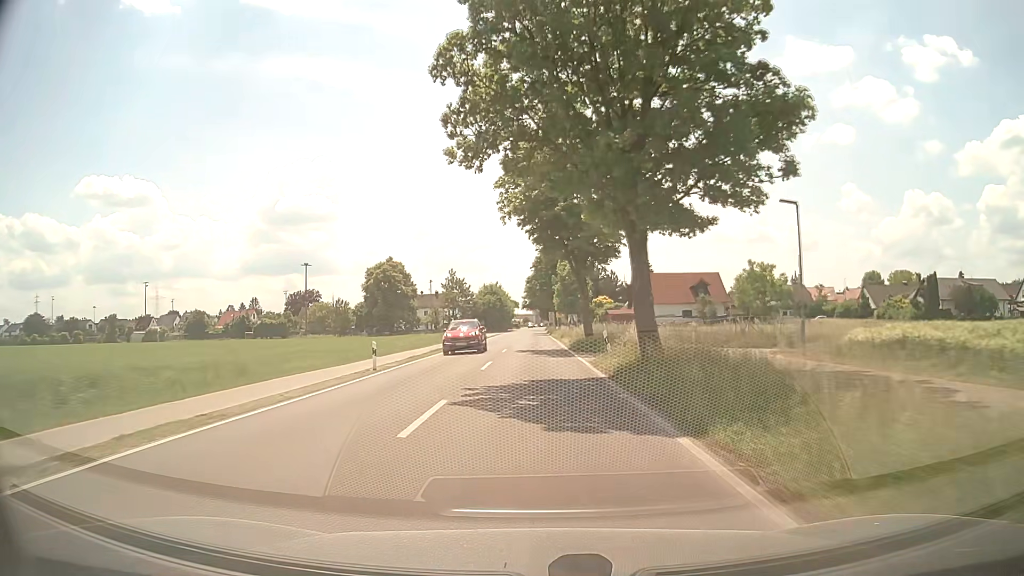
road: tertiary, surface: asphalt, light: Day
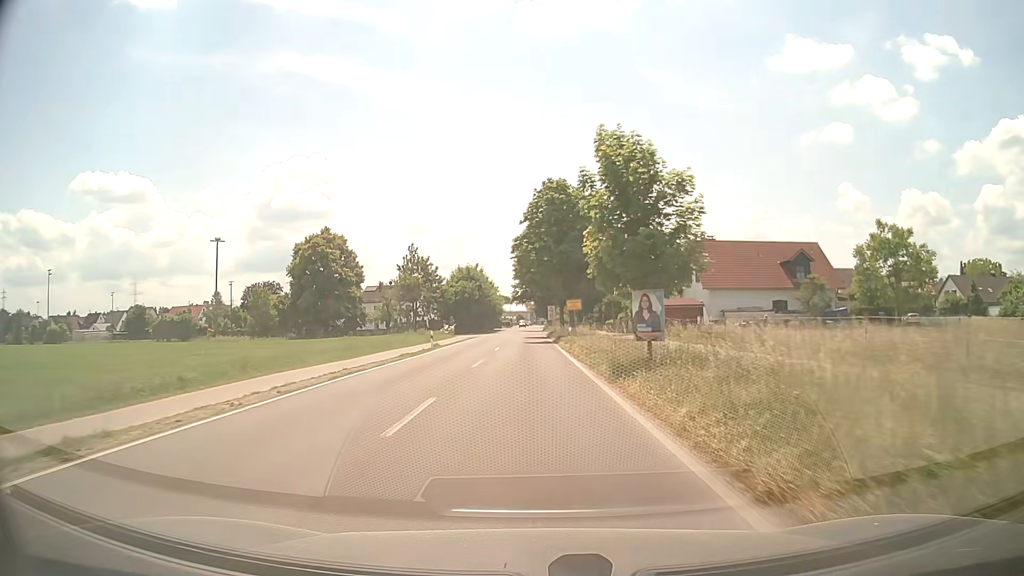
(+0.1, +35.6) m; +1°
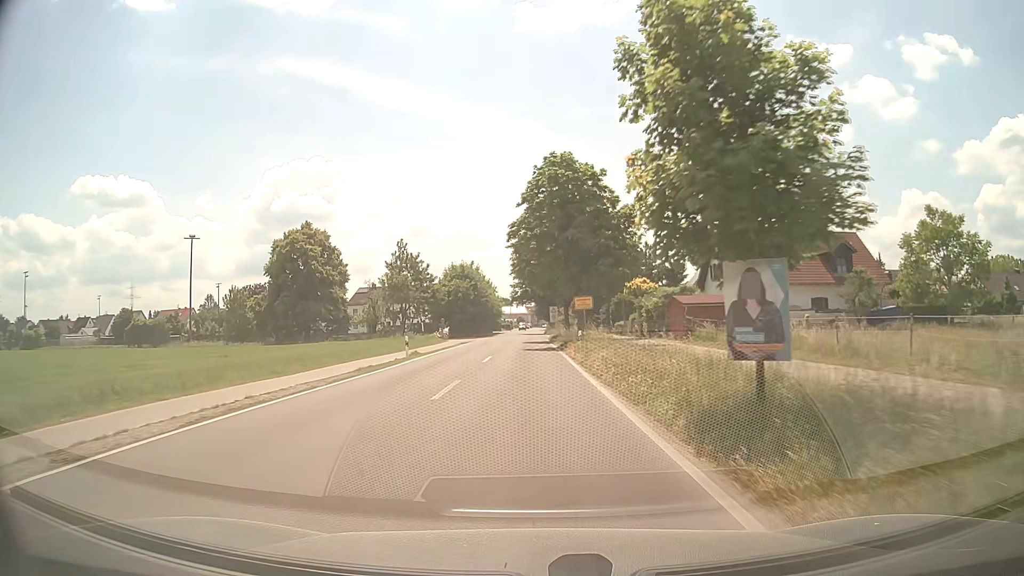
(0.0, +7.7) m; 0°
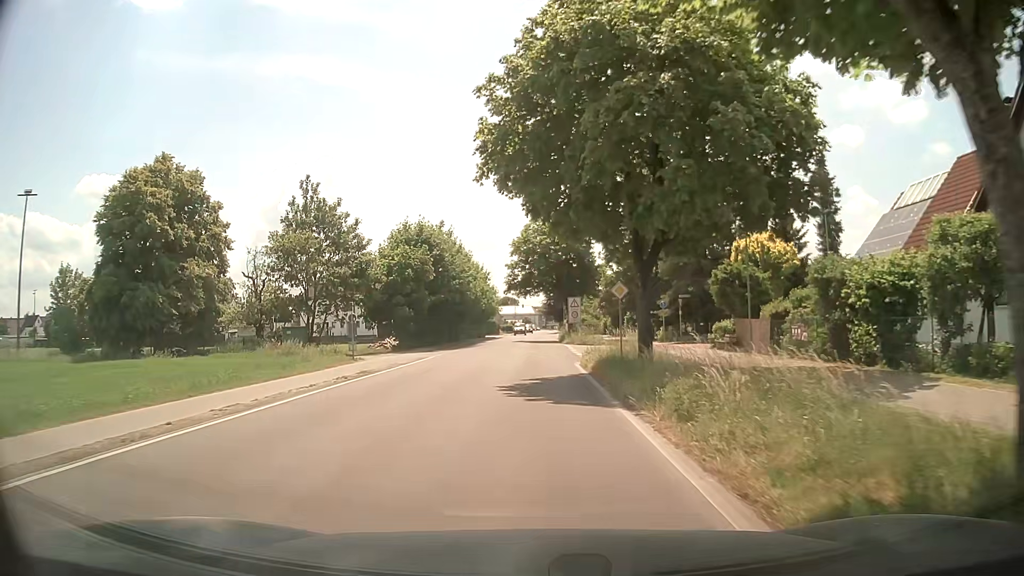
(-0.1, +34.9) m; -1°
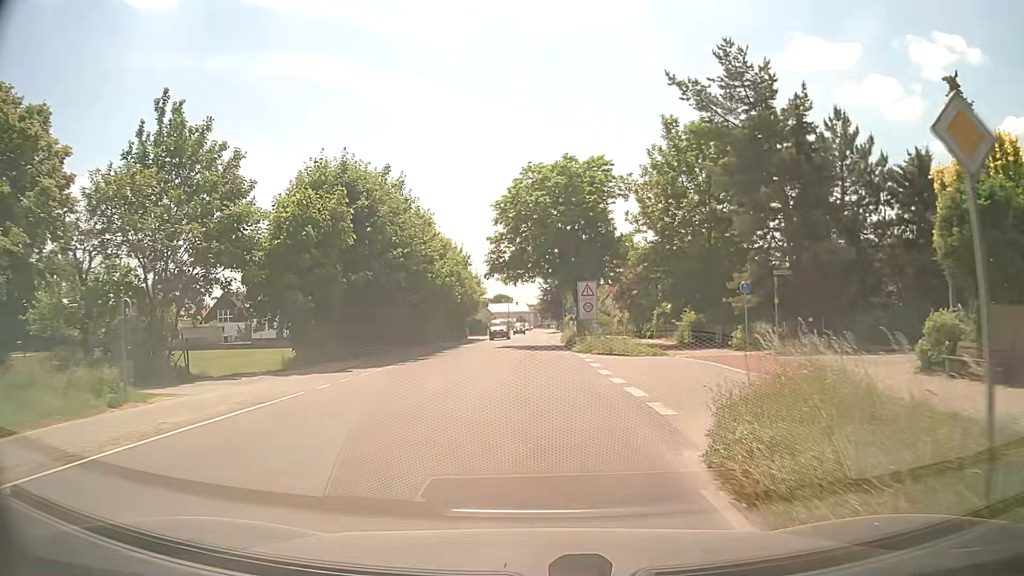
(0.0, +18.5) m; 0°
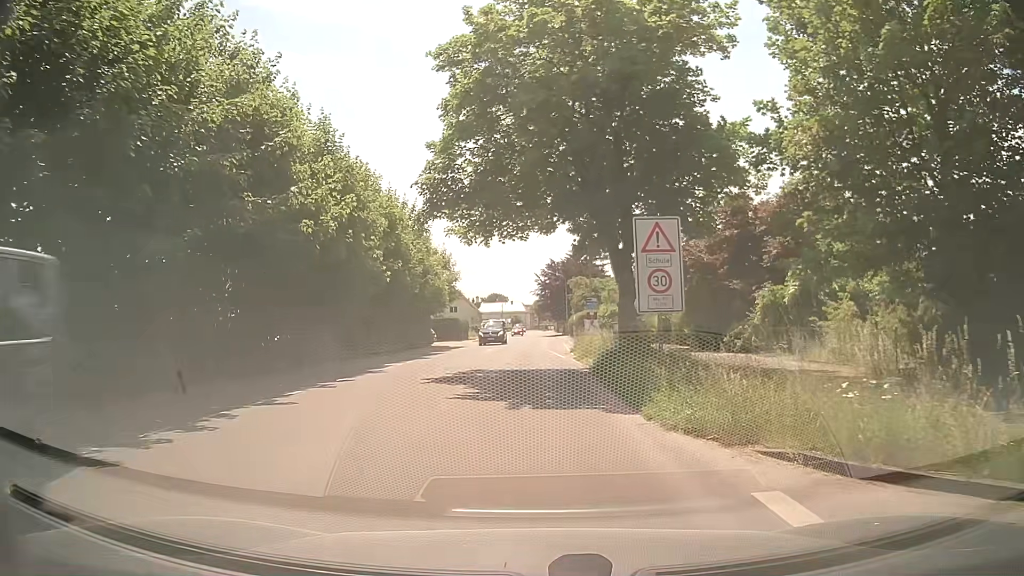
(+0.3, +23.1) m; +1°
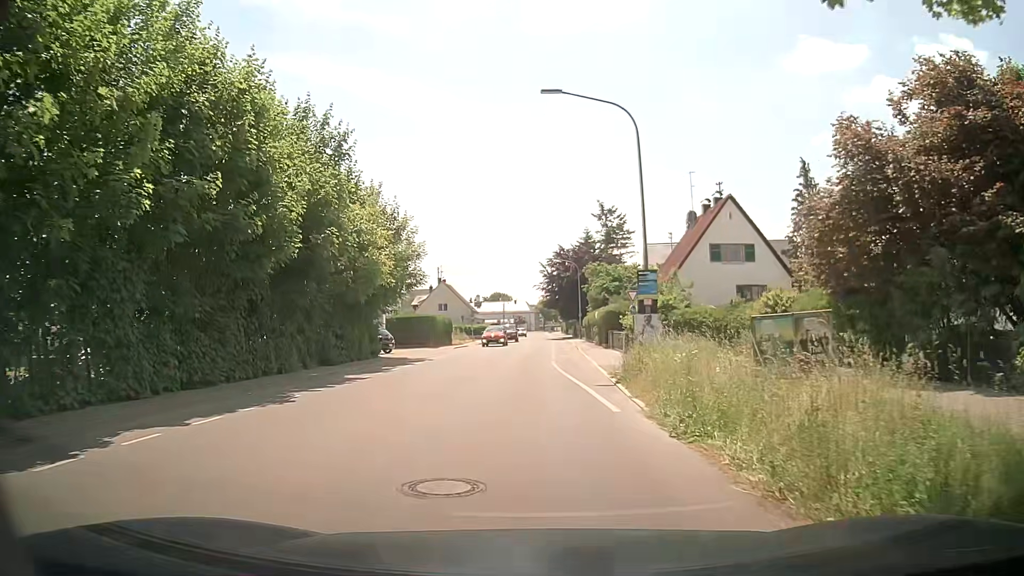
(0.0, +18.4) m; -1°
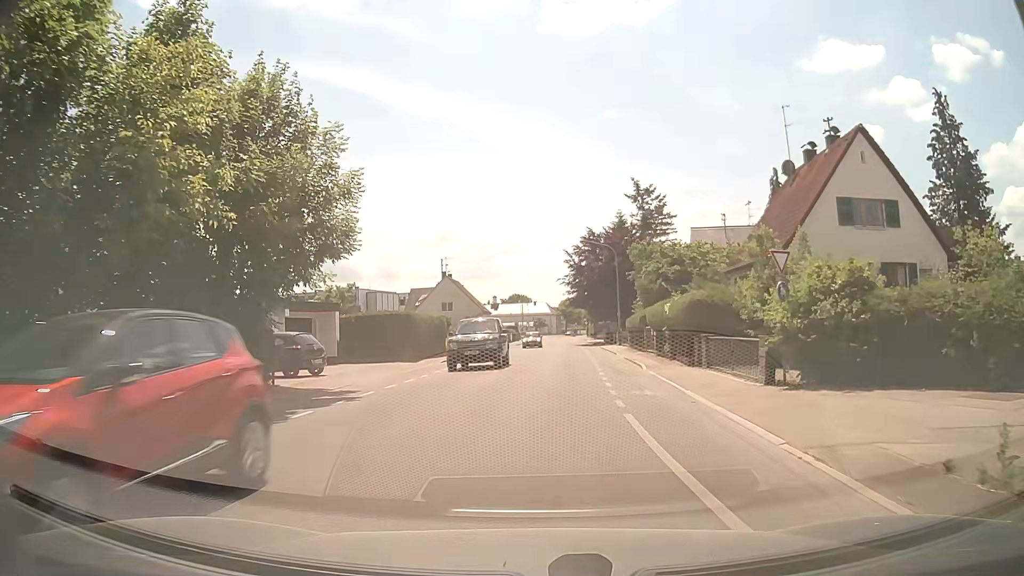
(-0.3, +16.6) m; -2°
(0, +10) (+1, +20) (+1, +30) (+2, +40) (+2, +50) (+3, +60) (+3, +70) (+4, +80) (+4, +90) (+4, +100) m
